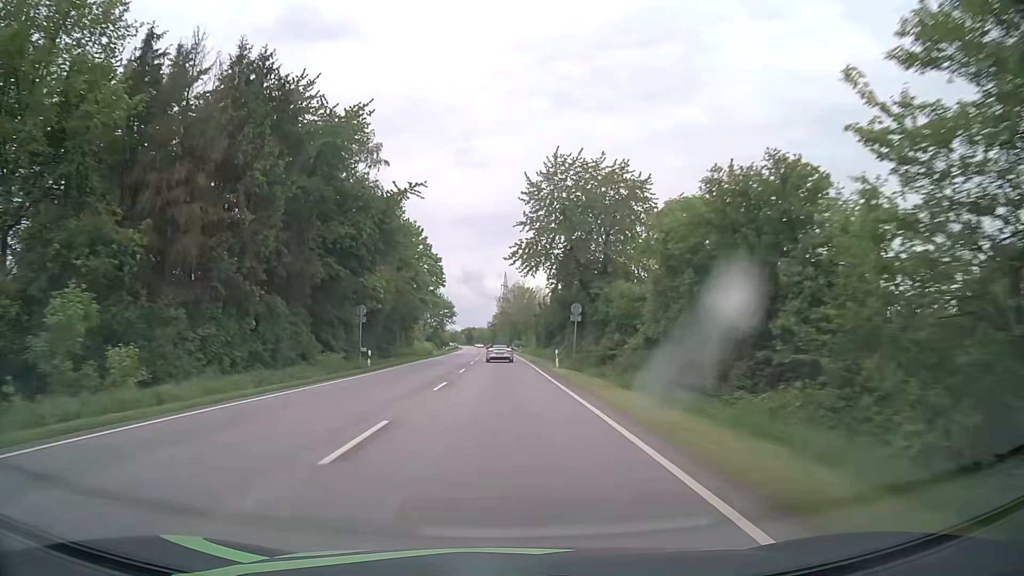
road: primary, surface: asphalt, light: Day
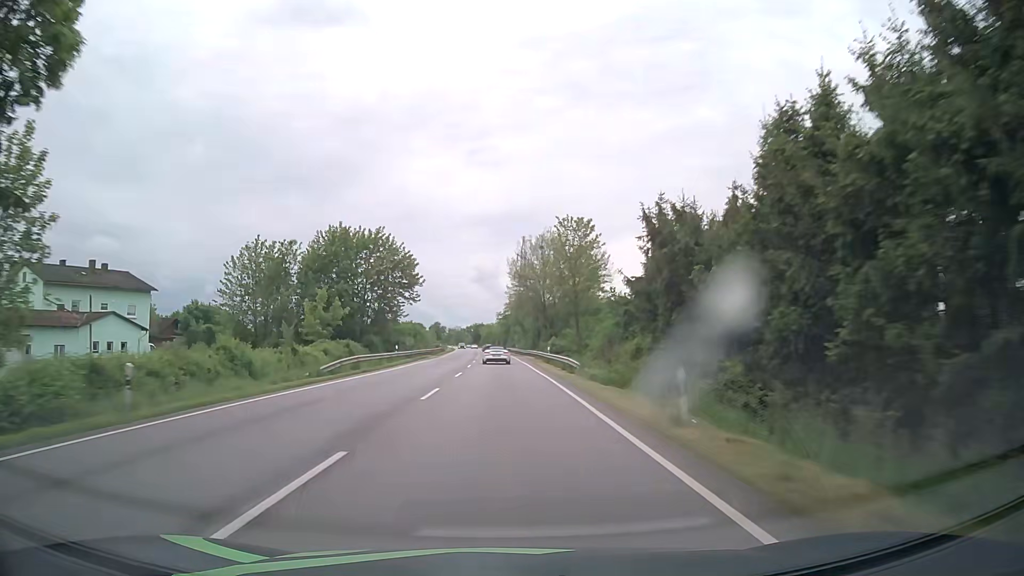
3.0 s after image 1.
(-1.0, +74.5) m; -1°
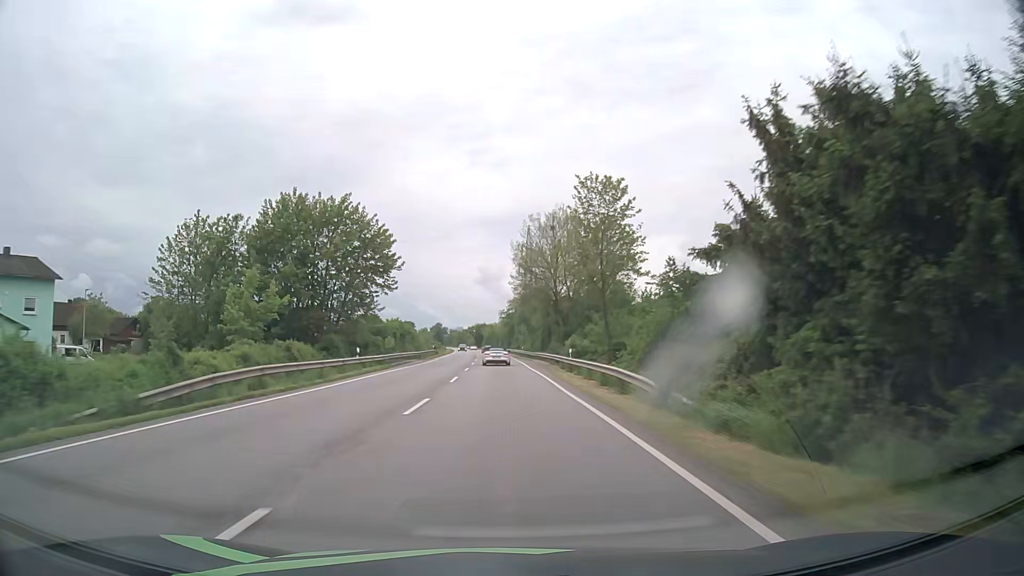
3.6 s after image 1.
(0.0, +14.9) m; 0°
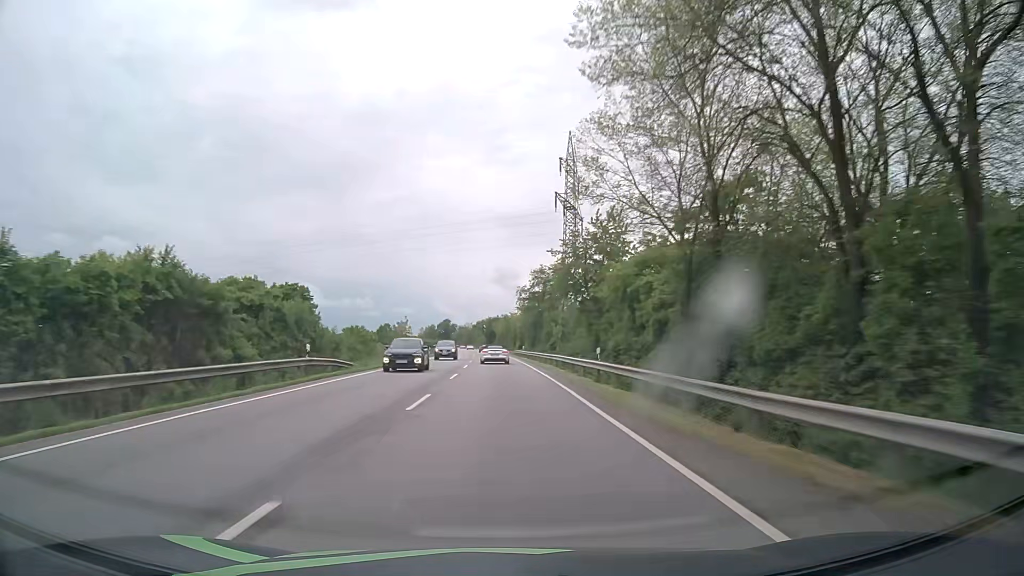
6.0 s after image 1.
(-0.6, +59.4) m; -1°
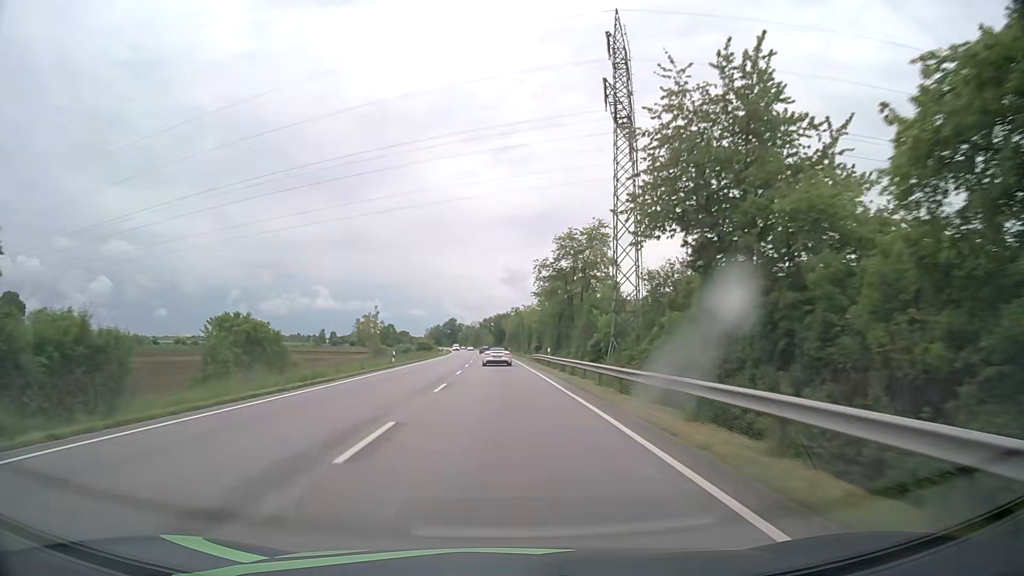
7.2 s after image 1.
(-0.2, +29.4) m; -1°
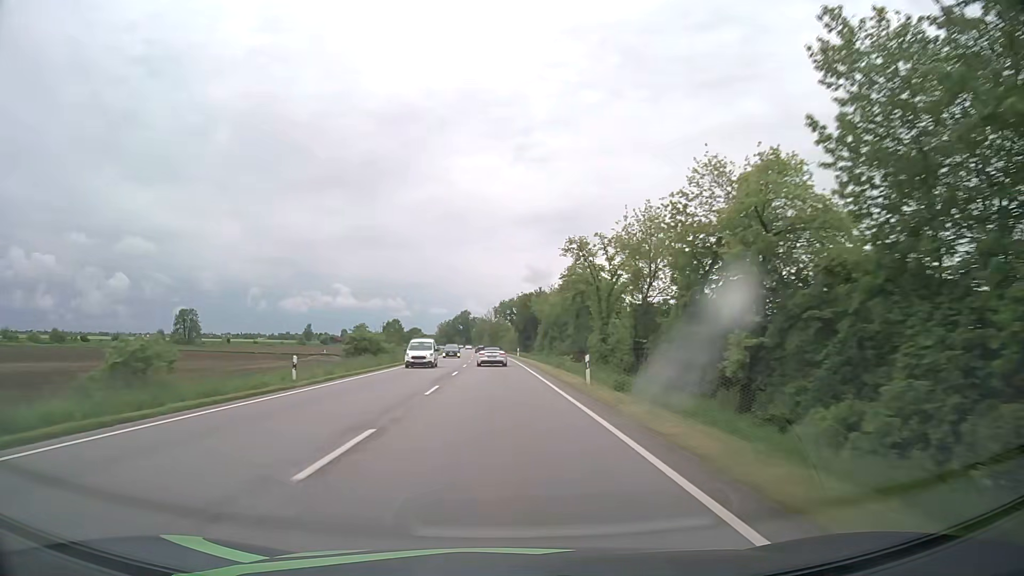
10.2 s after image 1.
(-1.3, +72.6) m; -2°
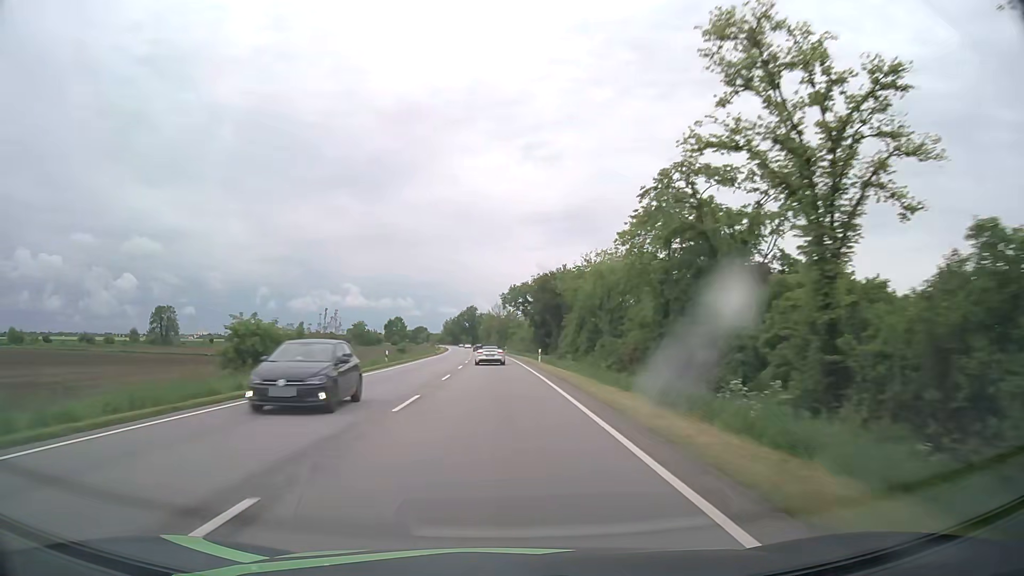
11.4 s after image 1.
(-0.1, +28.7) m; -1°
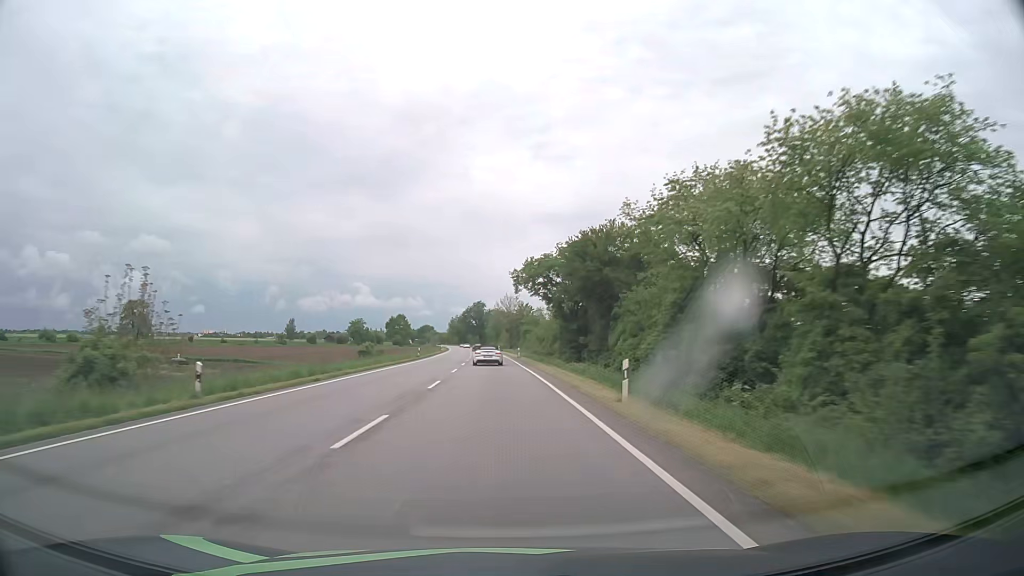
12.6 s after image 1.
(-0.1, +28.6) m; -1°
(0, +10) (0, +20) (0, +30) (0, +40) (-1, +50) (-1, +60) (-1, +70) (-1, +80) (-2, +90) (-2, +100) m
